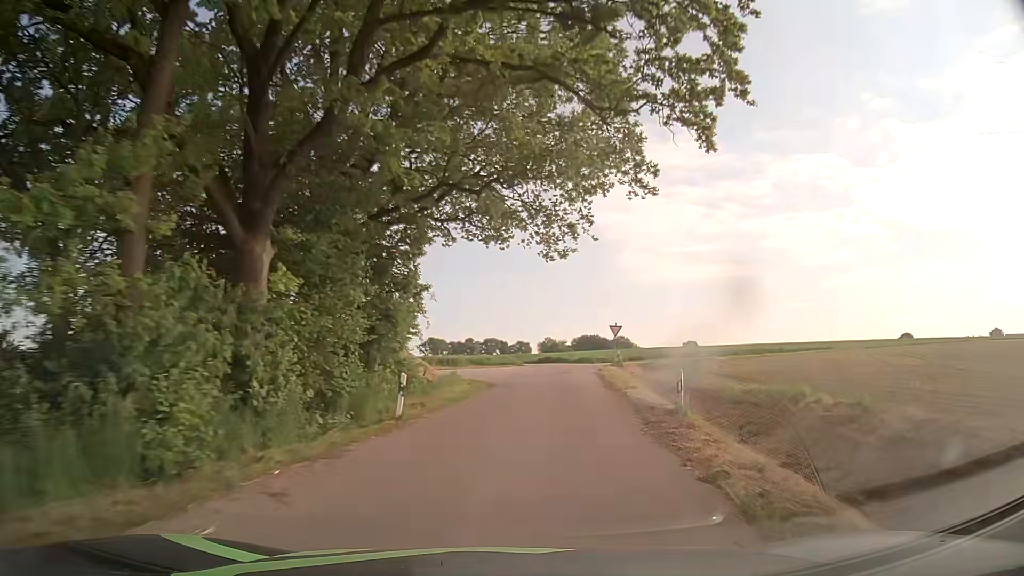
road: unclassified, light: Day
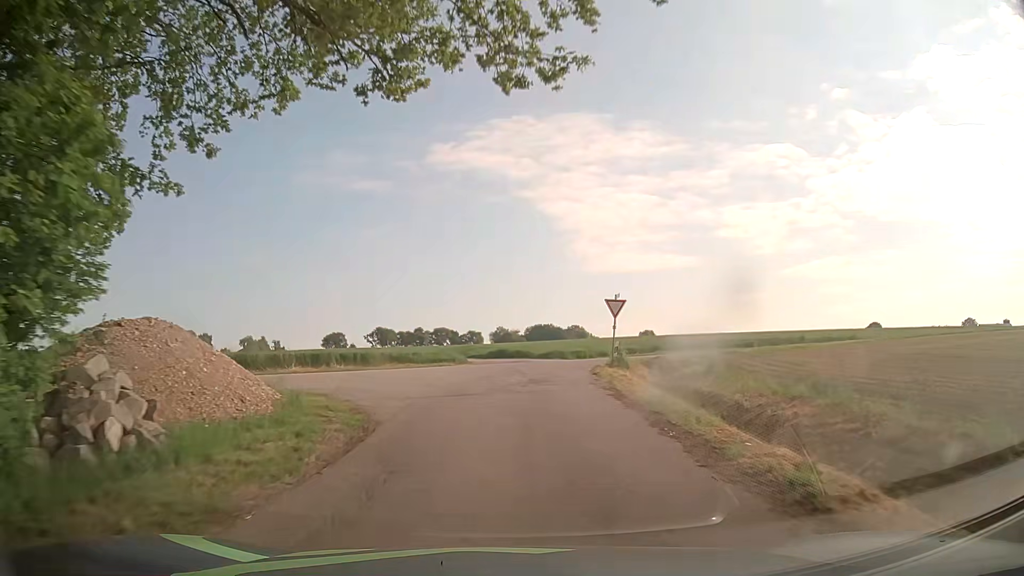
(+0.9, +16.4) m; +4°
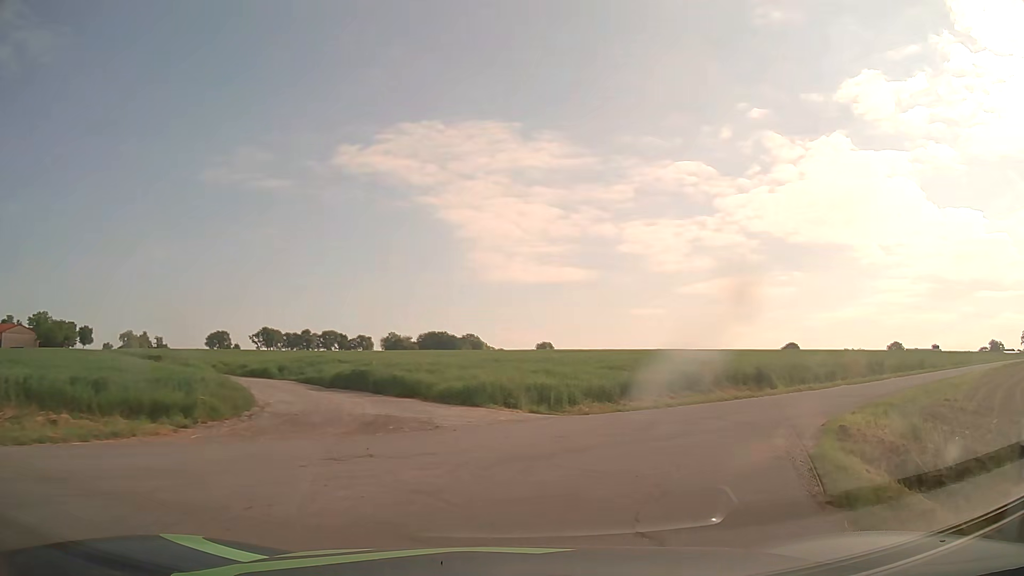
(+0.6, +24.0) m; +9°
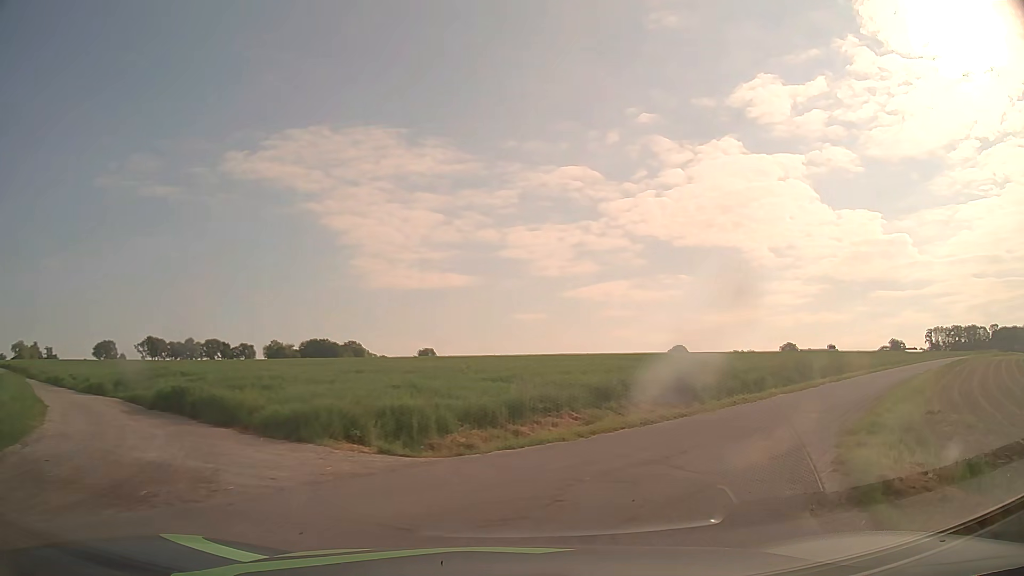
(+0.4, +4.5) m; +11°
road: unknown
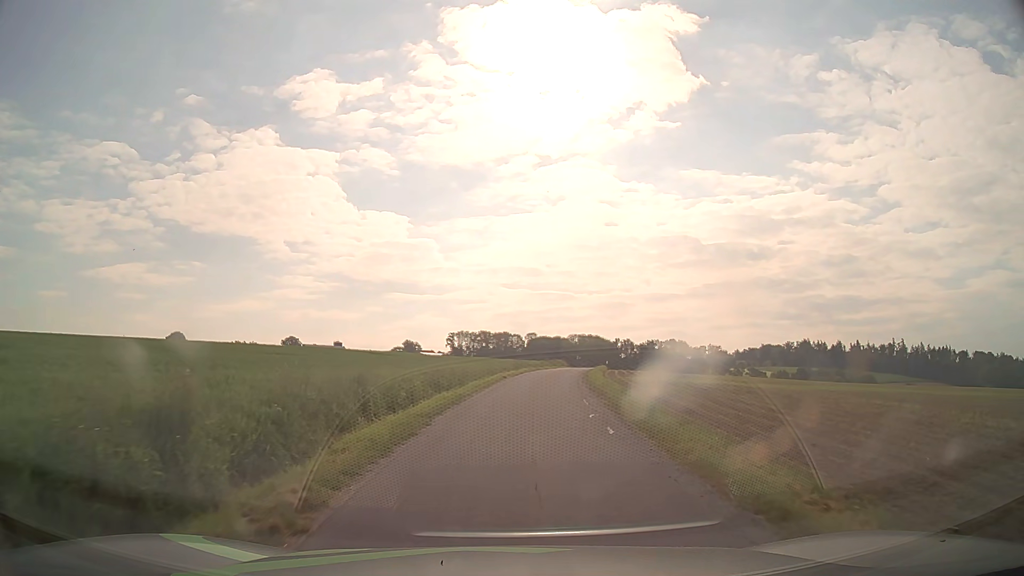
(+11.0, +22.5) m; +42°
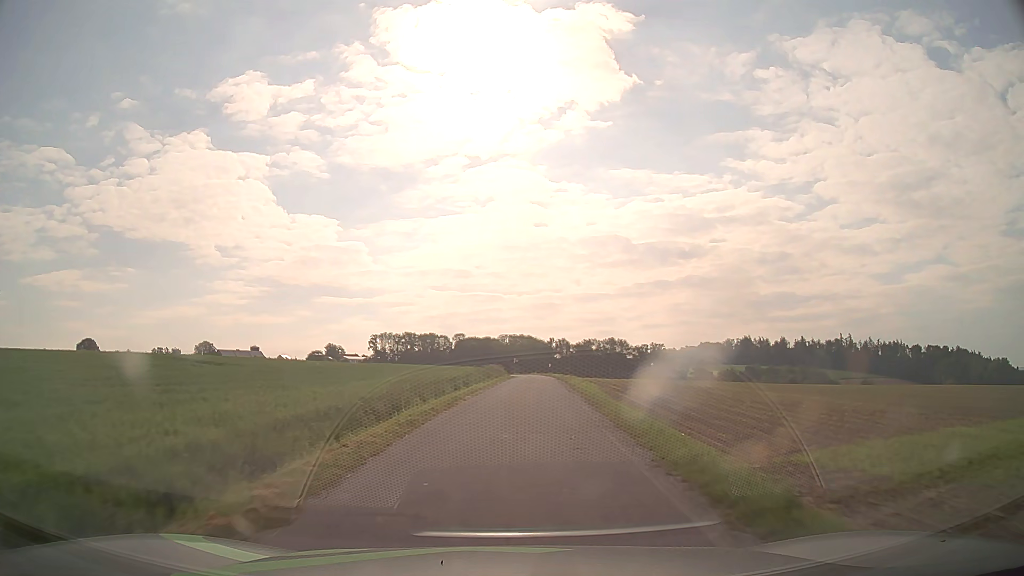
(+1.5, +29.8) m; +6°
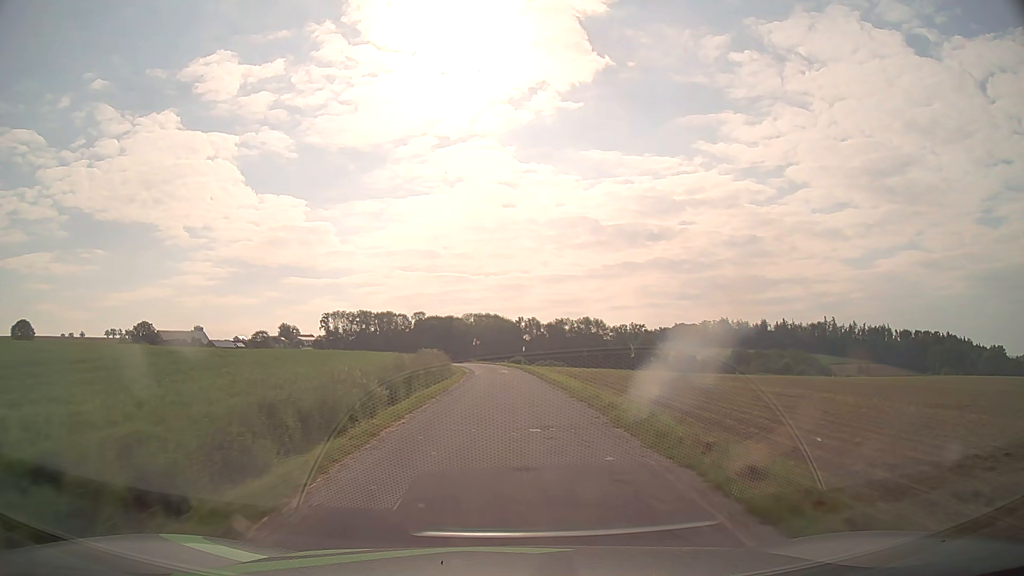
(+1.2, +37.1) m; +3°
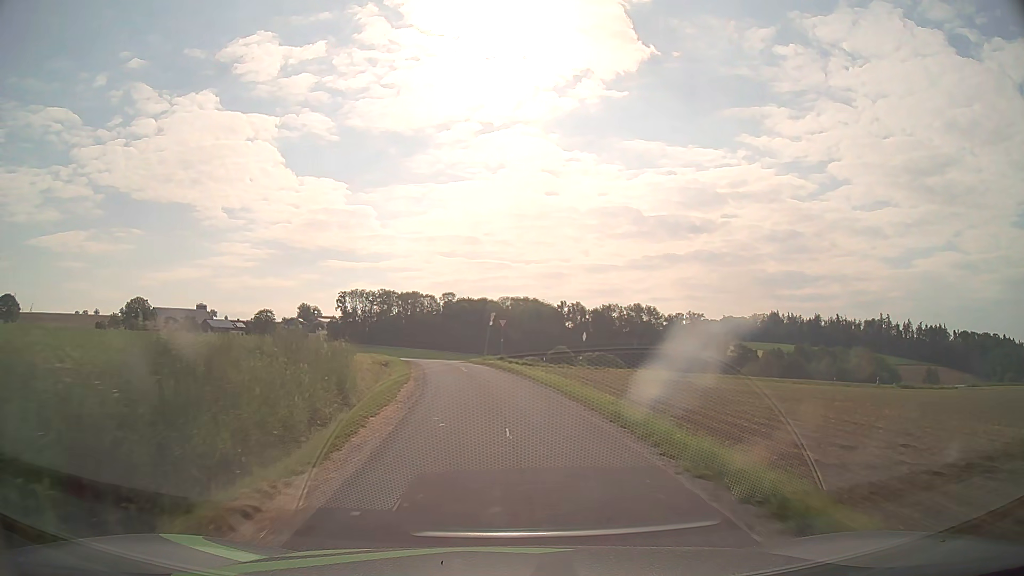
(-0.6, +42.8) m; -3°
